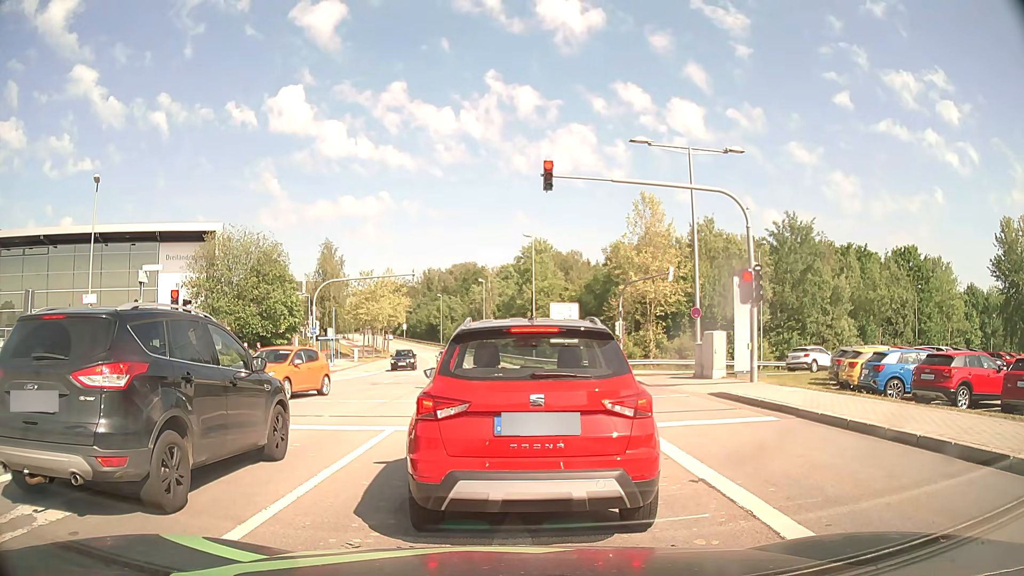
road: secondary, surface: asphalt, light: Day
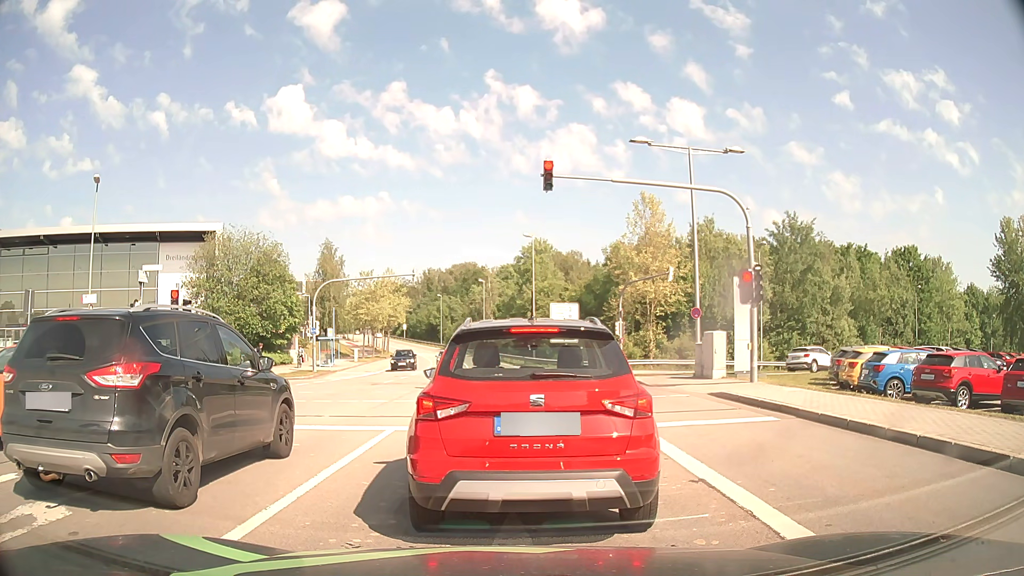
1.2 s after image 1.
(0.0, 0.0) m; 0°
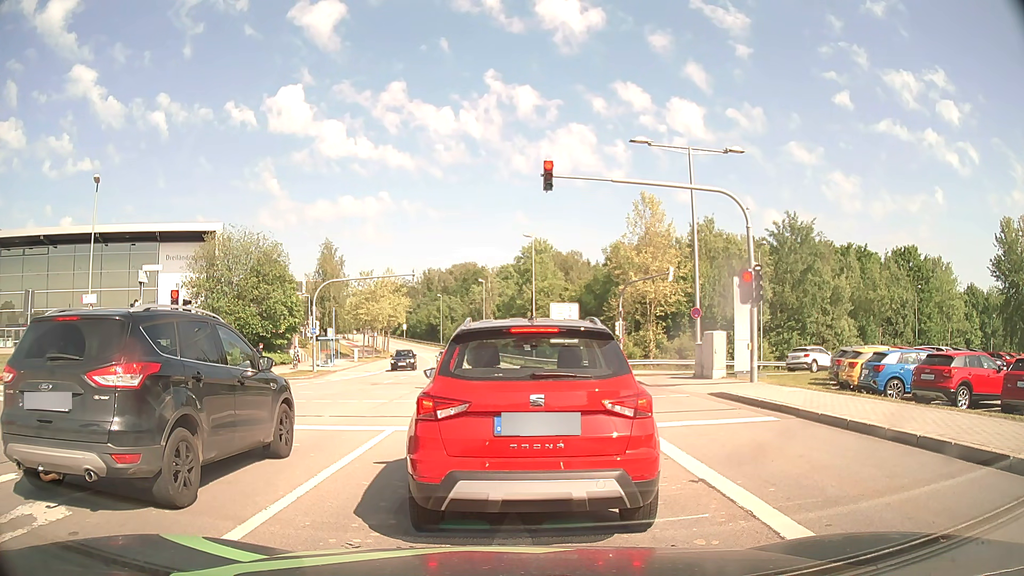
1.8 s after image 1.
(0.0, 0.0) m; 0°
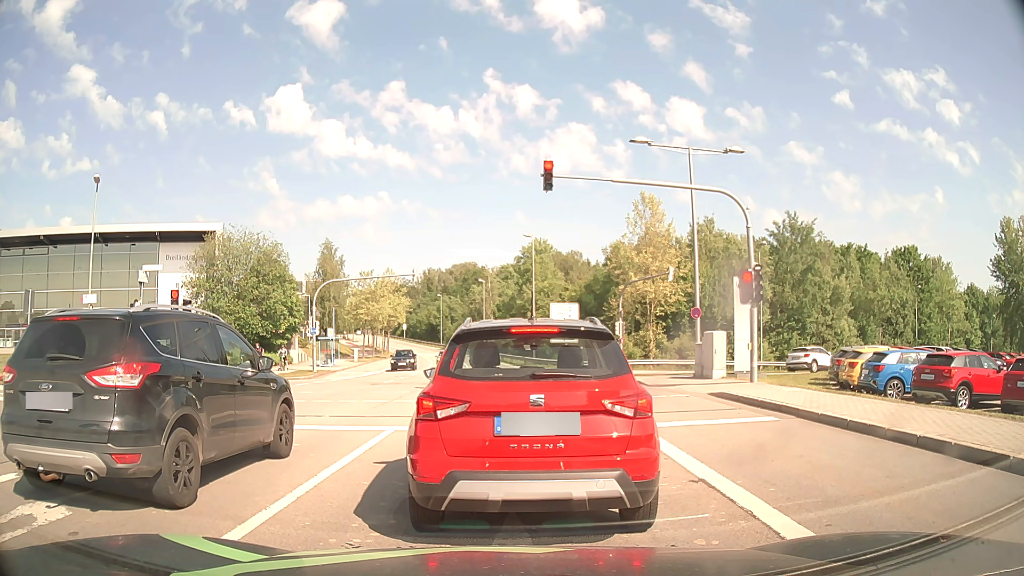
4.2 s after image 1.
(0.0, 0.0) m; 0°
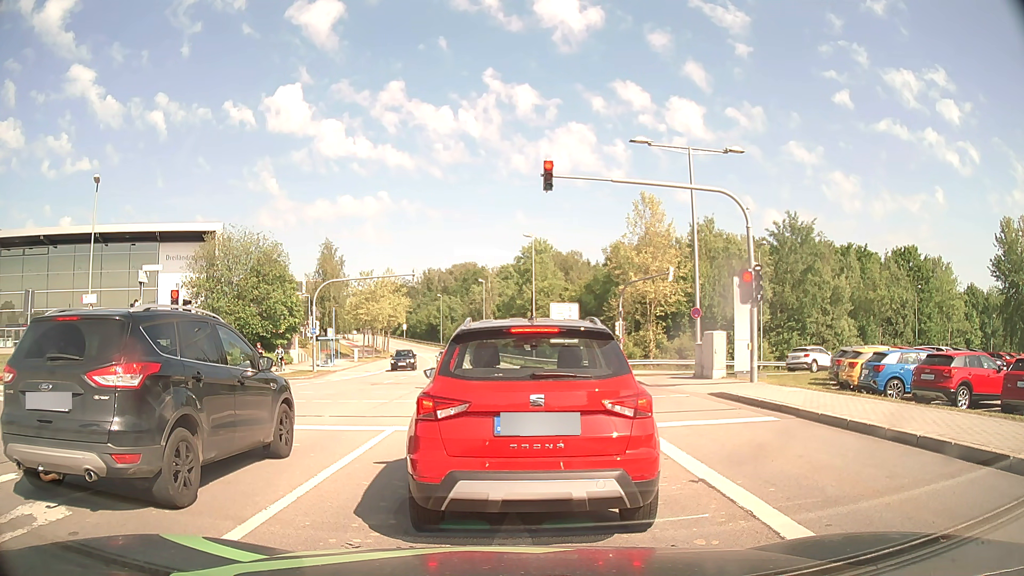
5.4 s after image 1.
(0.0, 0.0) m; 0°
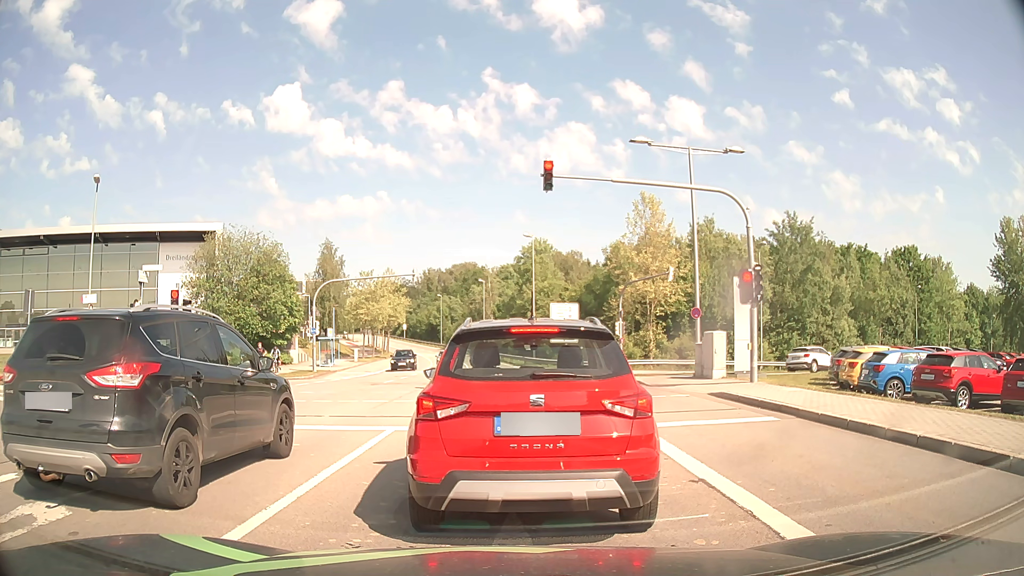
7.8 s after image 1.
(0.0, 0.0) m; 0°
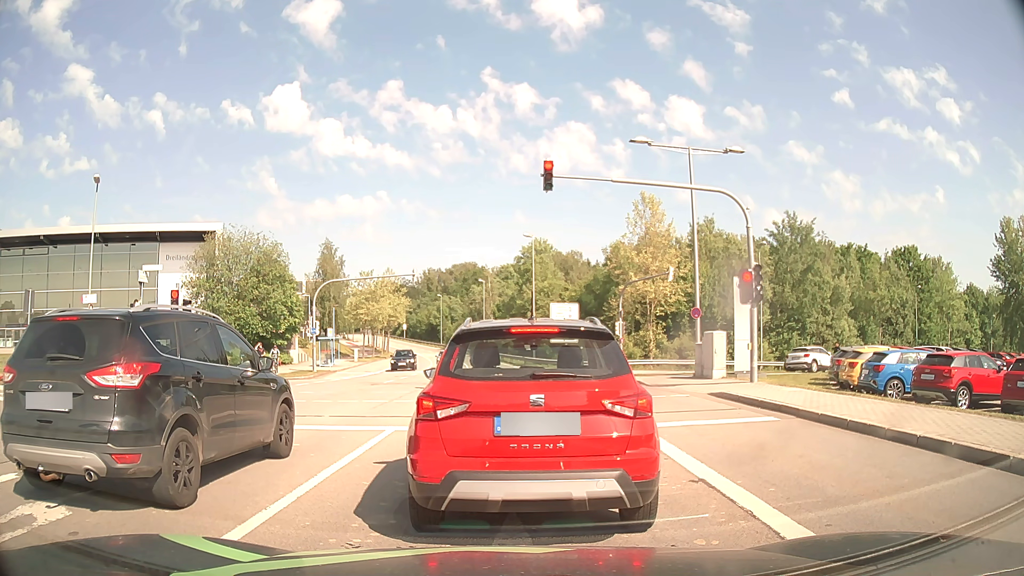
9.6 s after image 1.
(0.0, 0.0) m; 0°
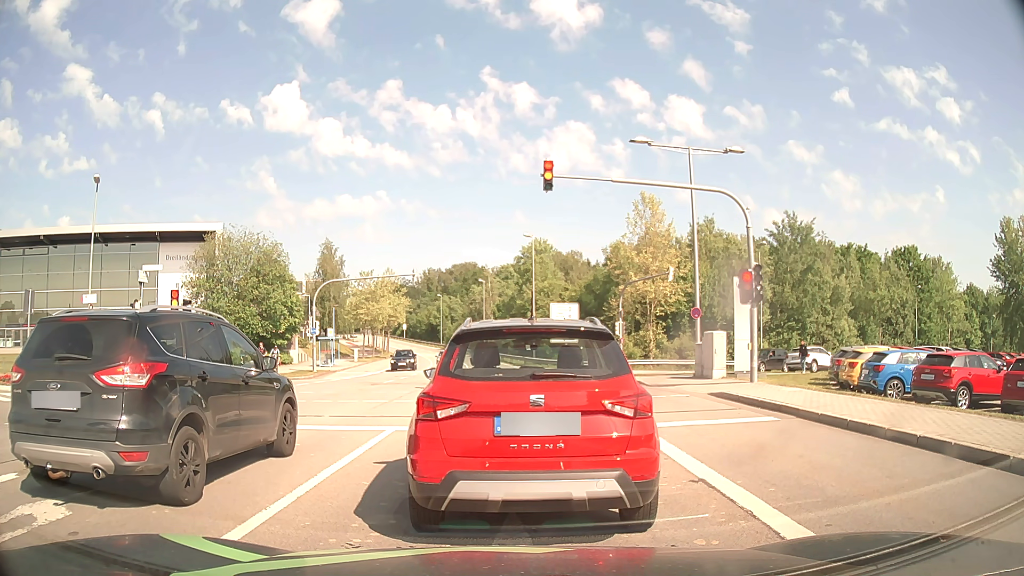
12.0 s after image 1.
(0.0, 0.0) m; 0°
(0, +10) (0, +20) (0, +30) (0, +40) (0, +50) (-1, +60) (-2, +70) (-3, +80) (-5, +90) (-7, +100) m
